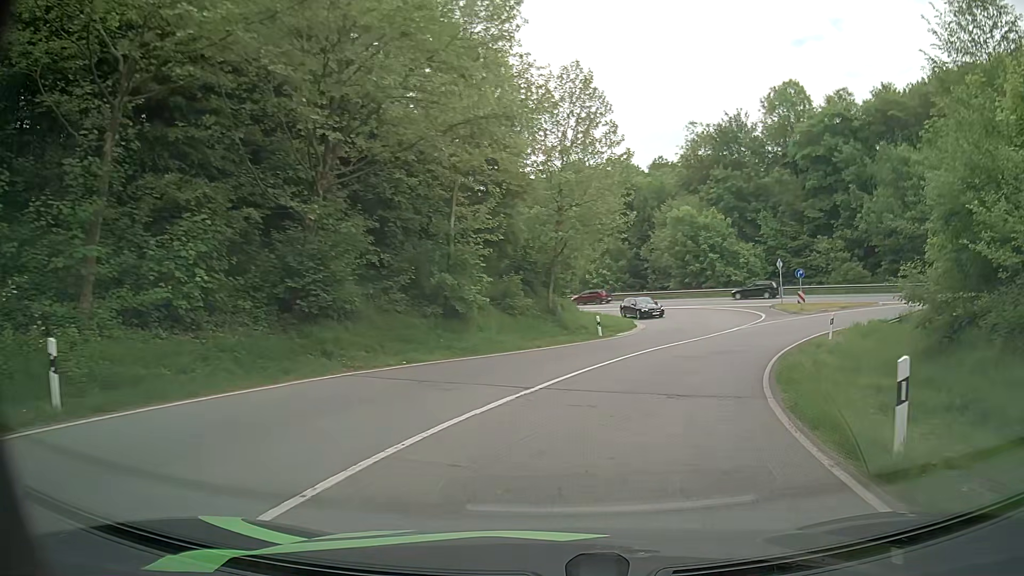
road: primary_link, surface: asphalt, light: Day
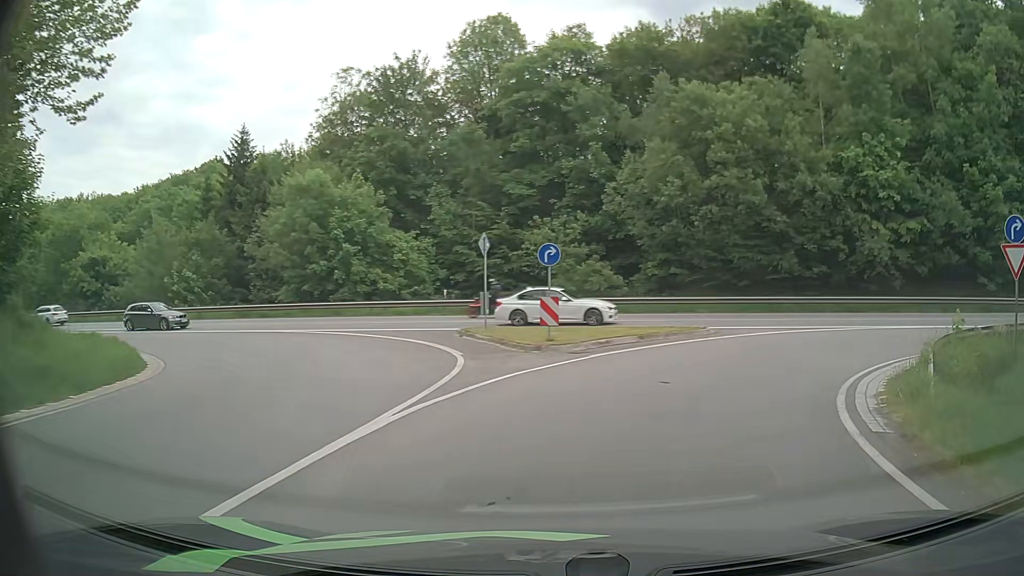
(+5.7, +24.8) m; +28°
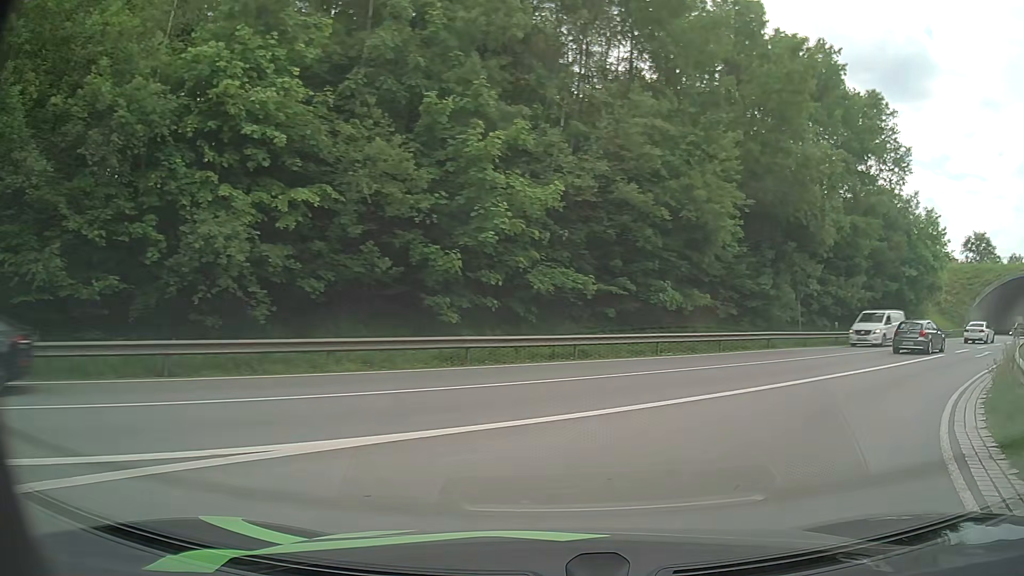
(+7.6, +16.4) m; +56°
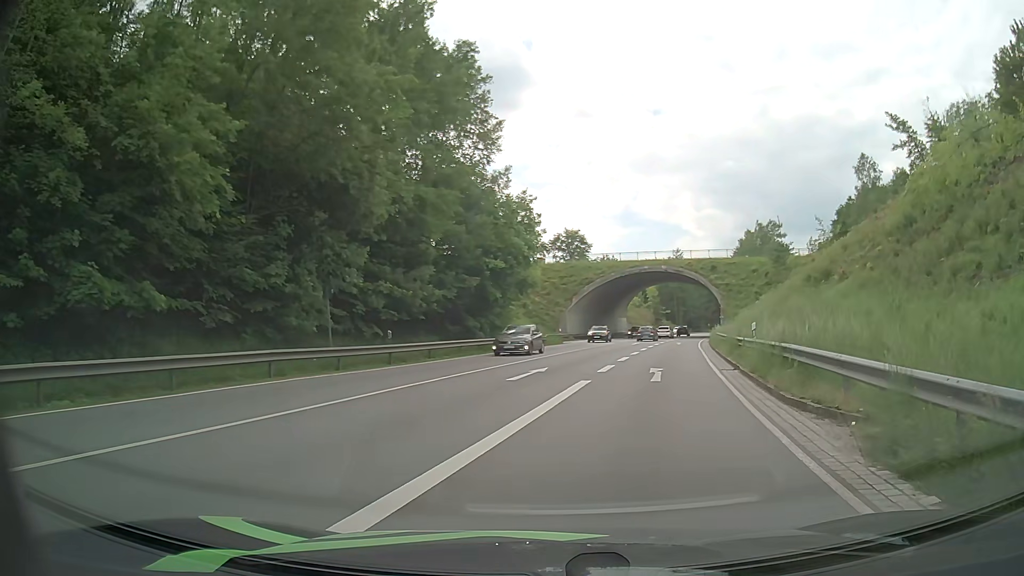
(+4.6, +11.6) m; +38°
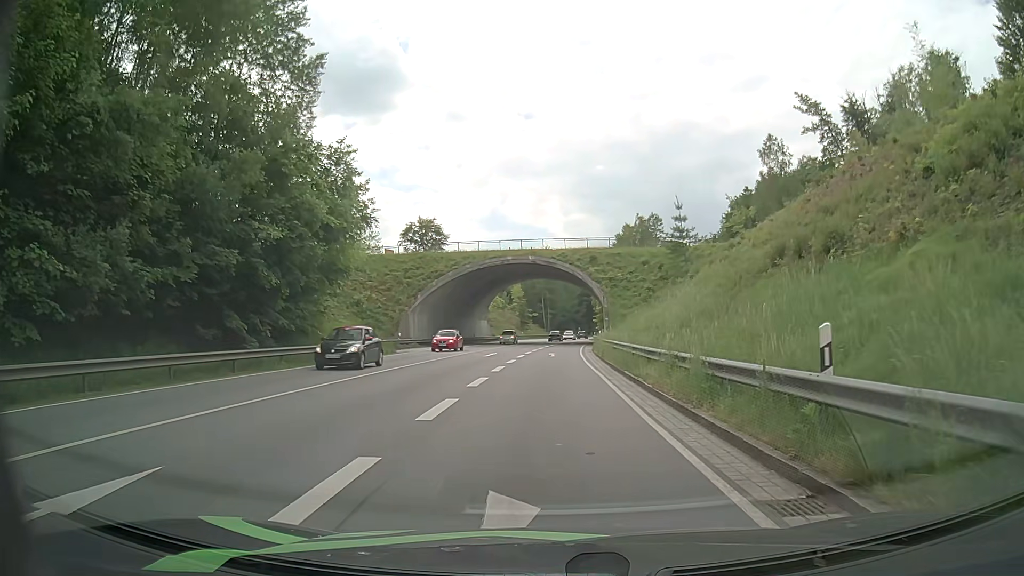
(+2.3, +15.4) m; +12°
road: primary
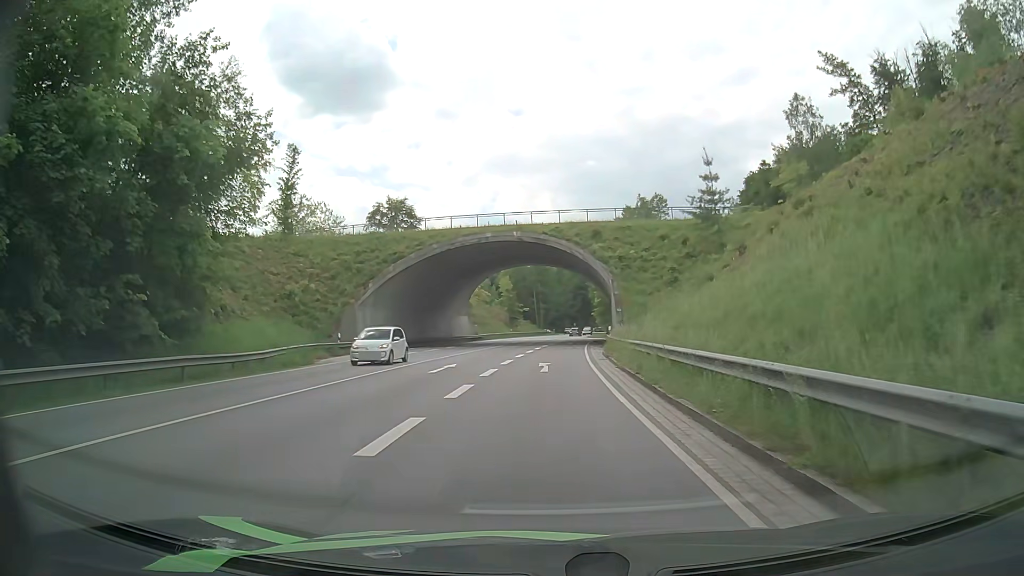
(+0.3, +15.2) m; +1°
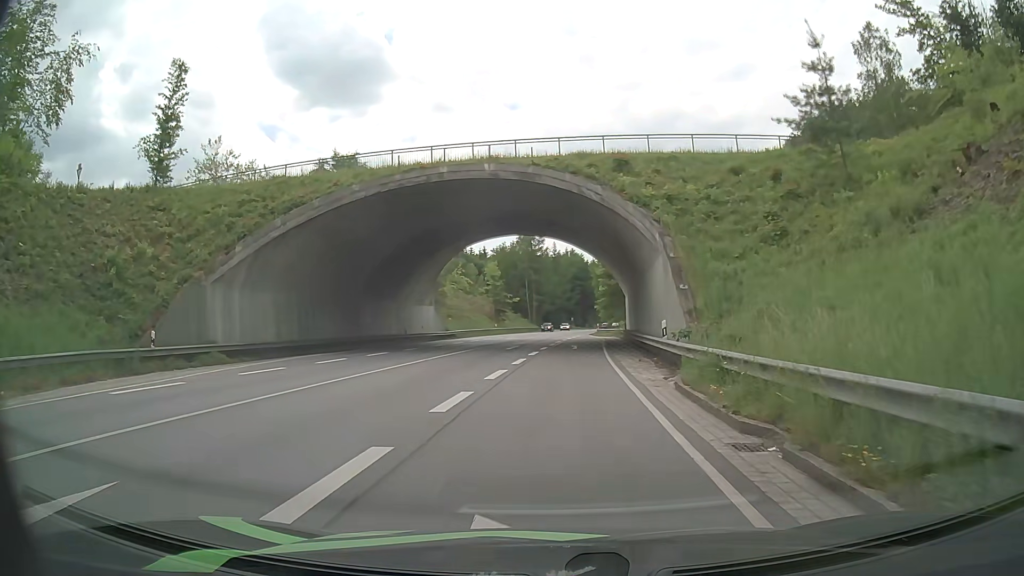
(+0.1, +20.8) m; +1°
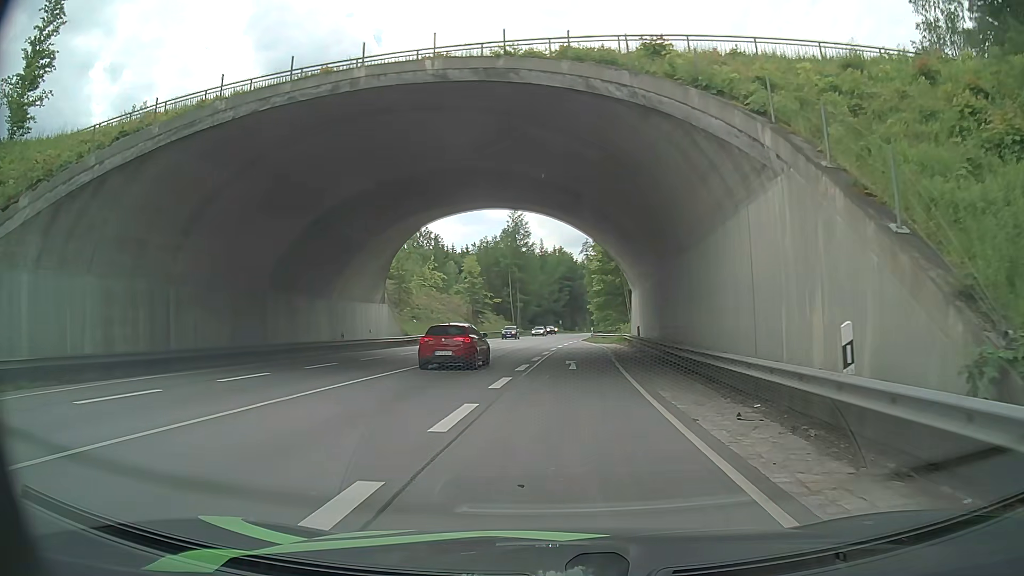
(0.0, +13.3) m; +1°
